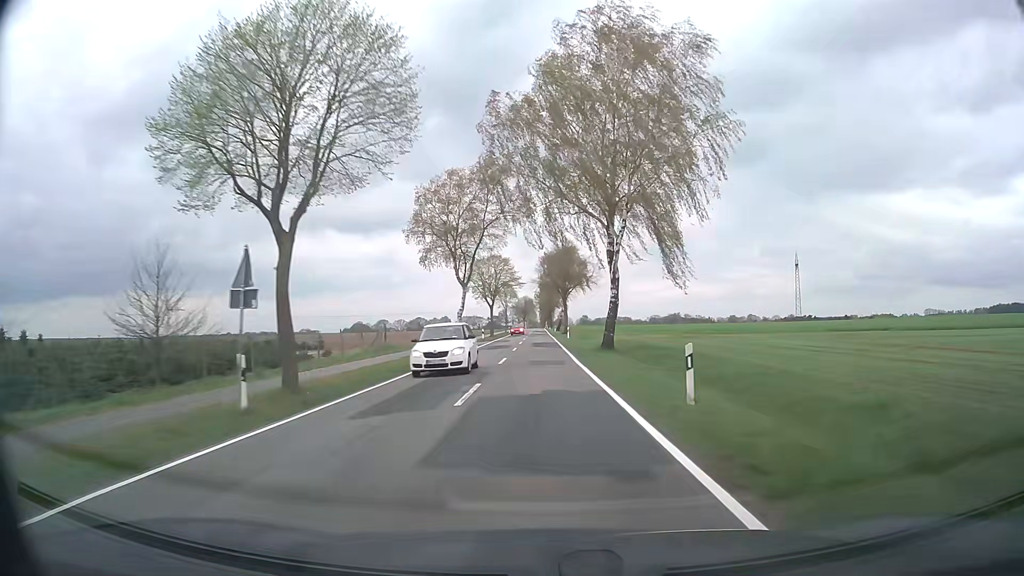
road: secondary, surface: asphalt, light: Day
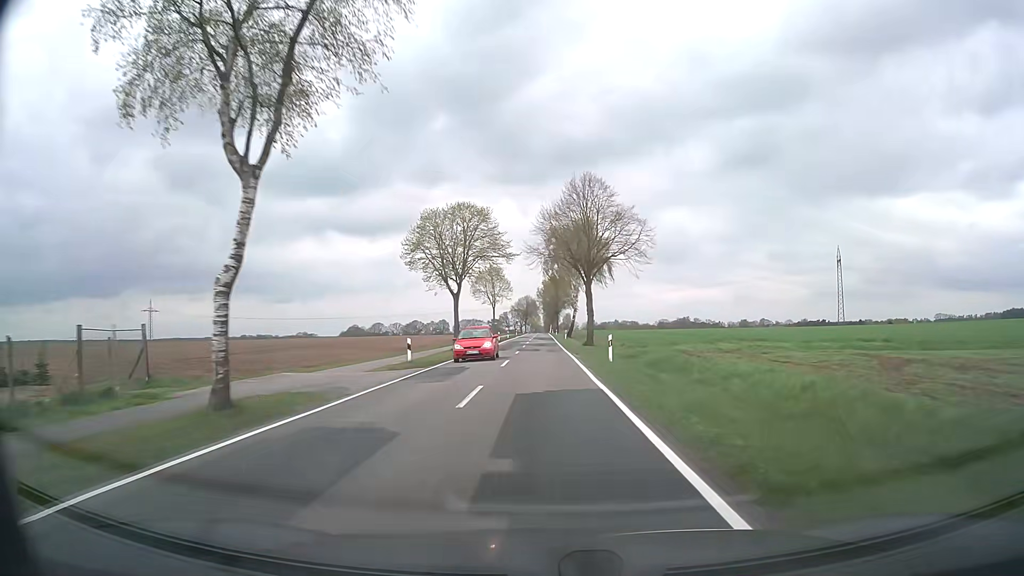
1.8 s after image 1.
(-0.1, +36.1) m; 0°
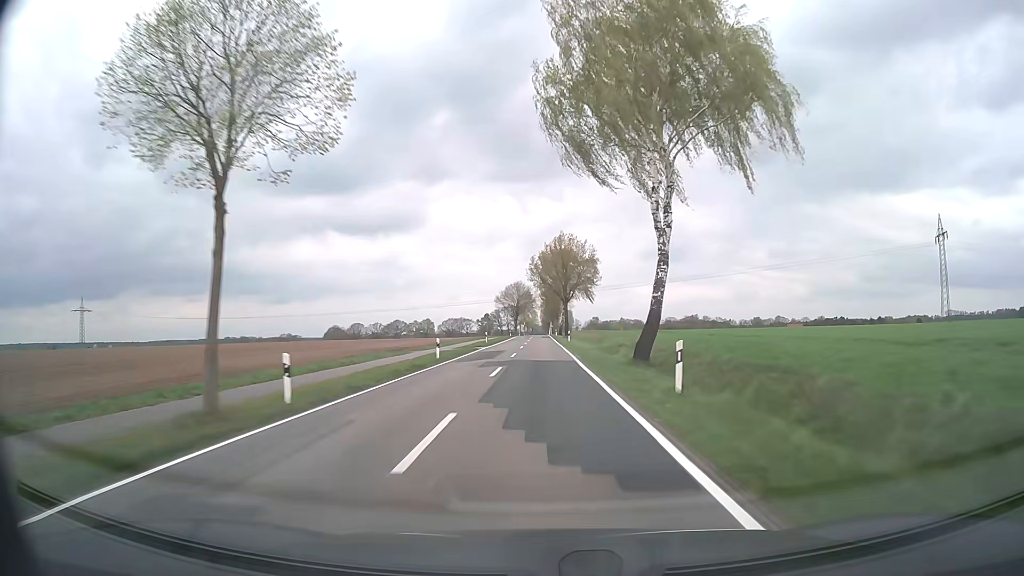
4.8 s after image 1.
(+0.1, +65.9) m; 0°
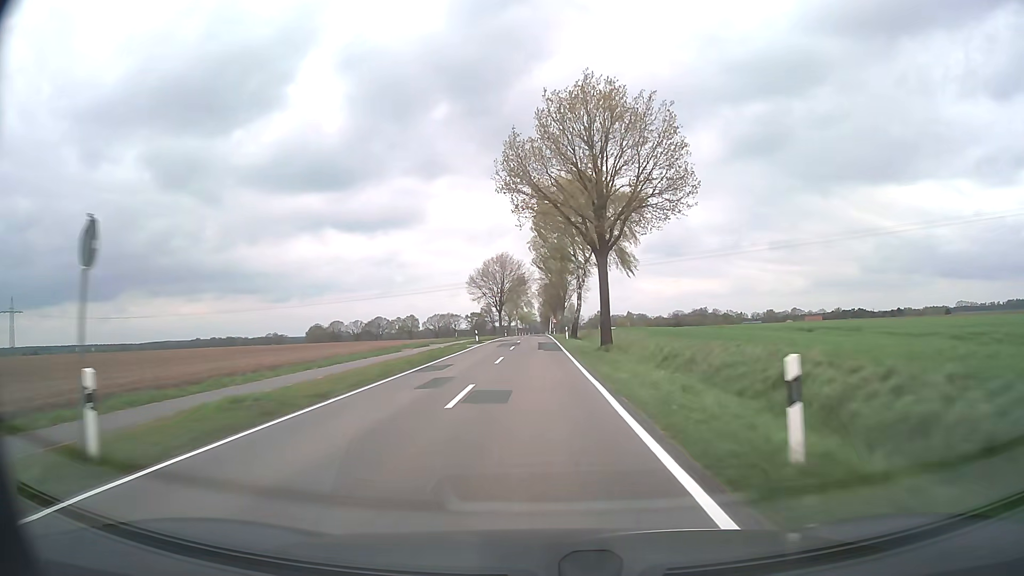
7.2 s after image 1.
(+0.1, +55.5) m; 0°
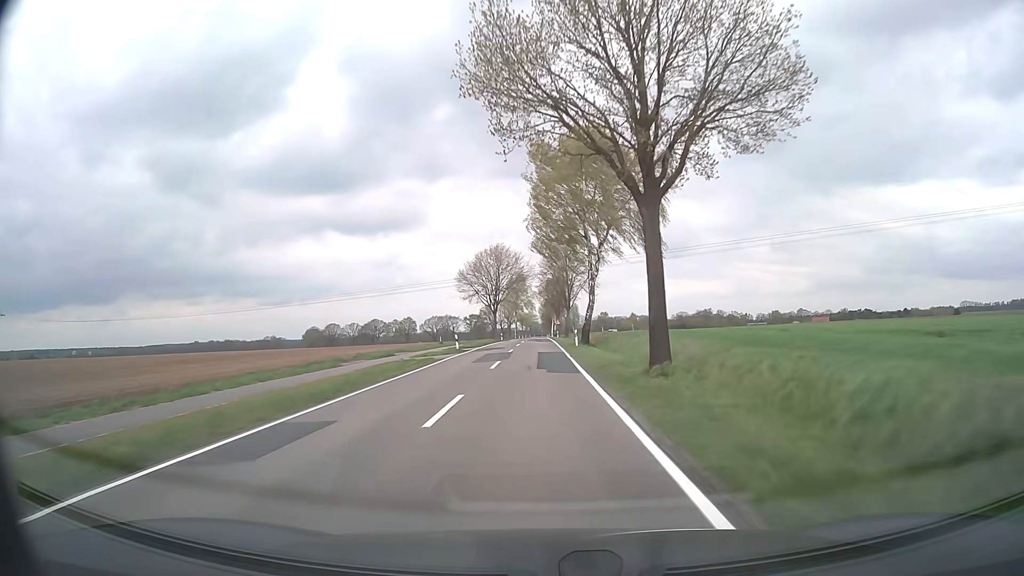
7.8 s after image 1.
(0.0, +14.1) m; 0°
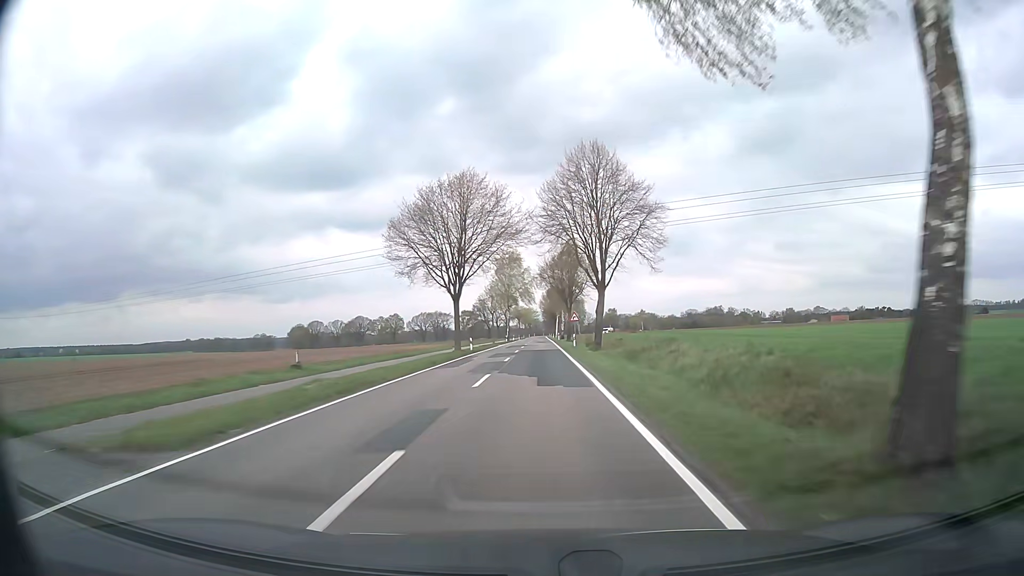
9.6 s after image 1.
(-0.3, +42.2) m; 0°
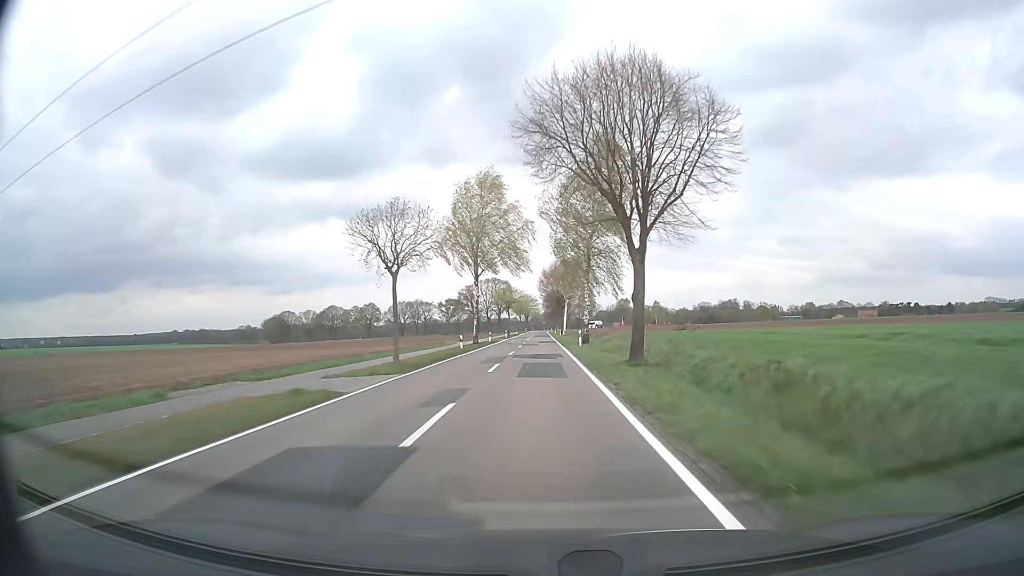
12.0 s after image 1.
(+0.3, +55.5) m; 0°
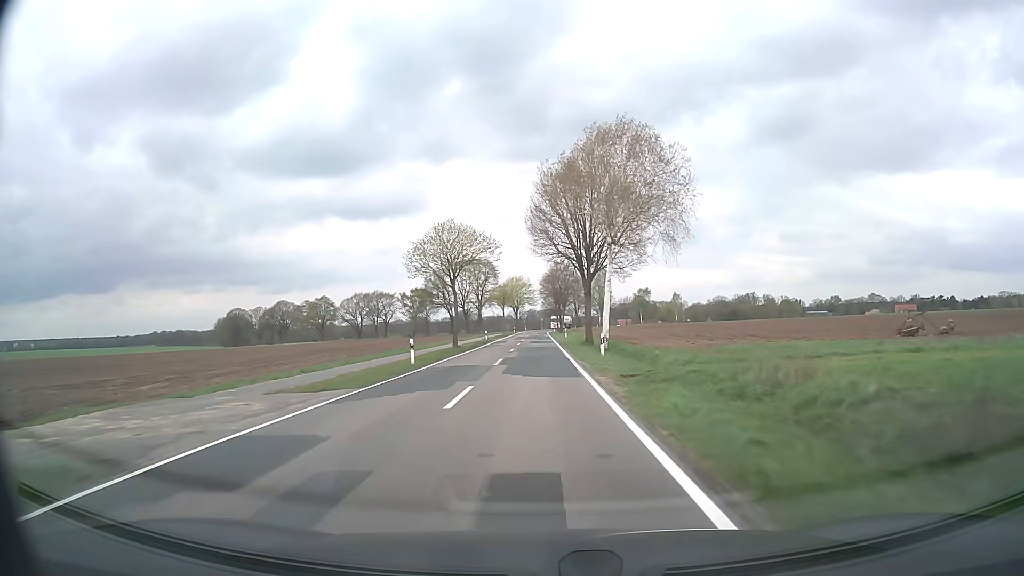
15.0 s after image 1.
(0.0, +68.6) m; 0°
(0, +10) (0, +20) (0, +30) (0, +40) (0, +50) (0, +60) (0, +70) (0, +80) (0, +90) (0, +100) m
